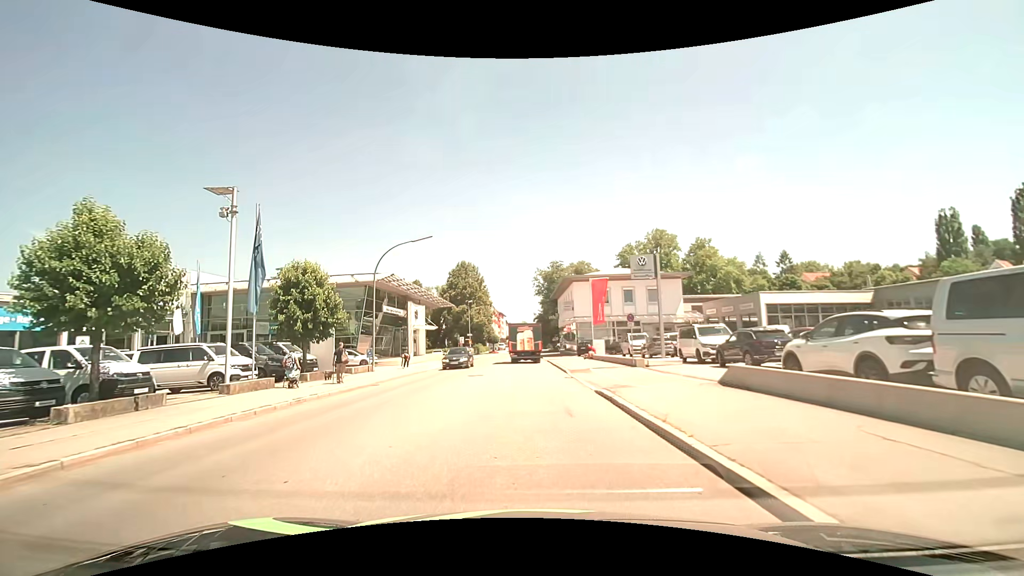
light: Day
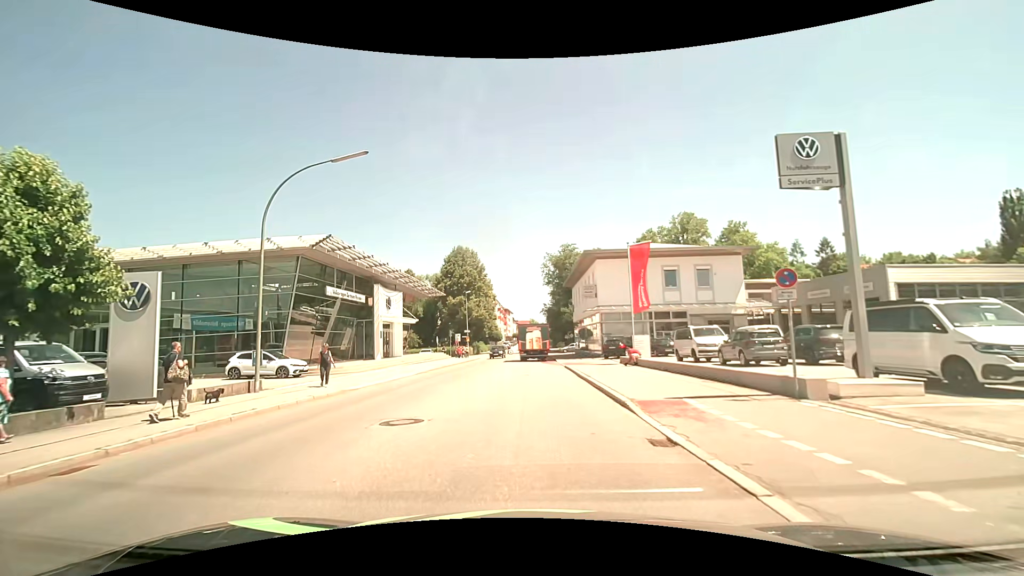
(-0.2, +14.3) m; -1°
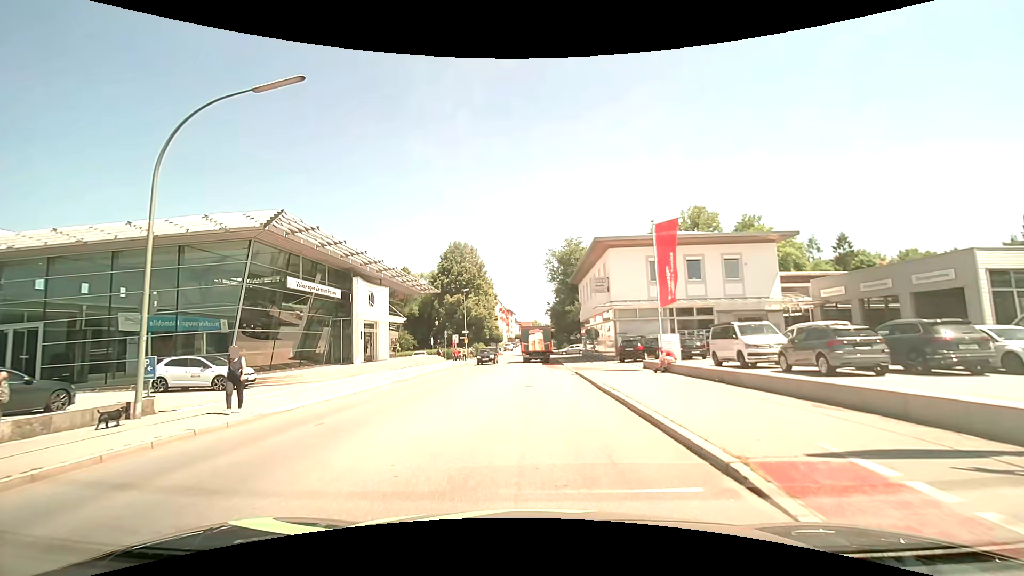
(0.0, +5.5) m; 0°
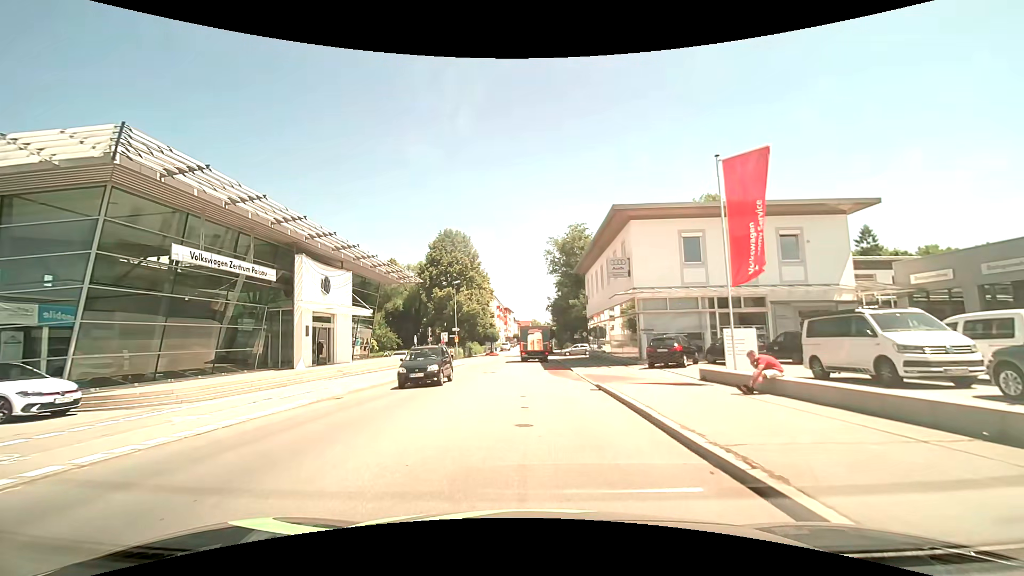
(-0.1, +8.5) m; 0°
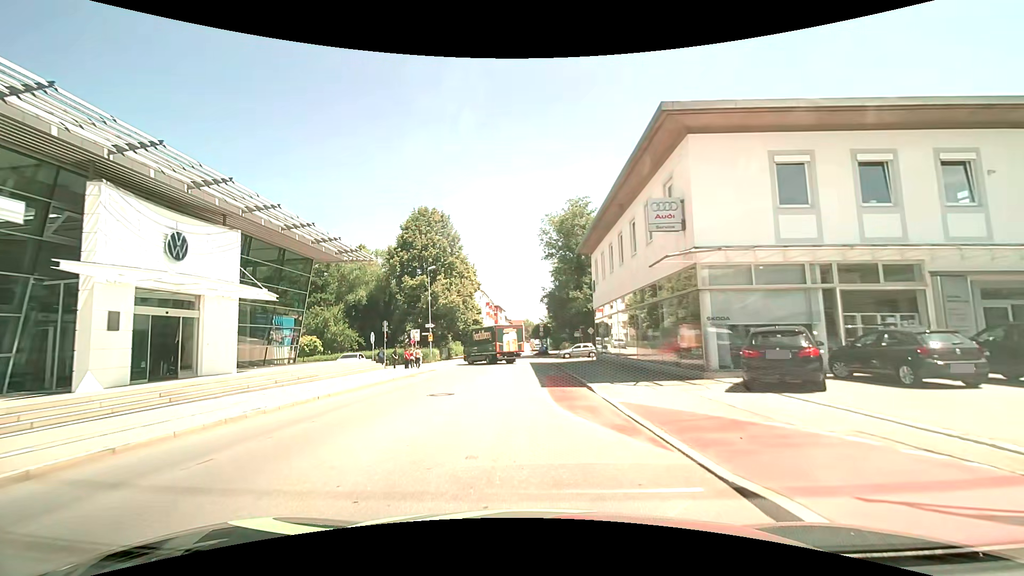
(+0.1, +12.2) m; +1°
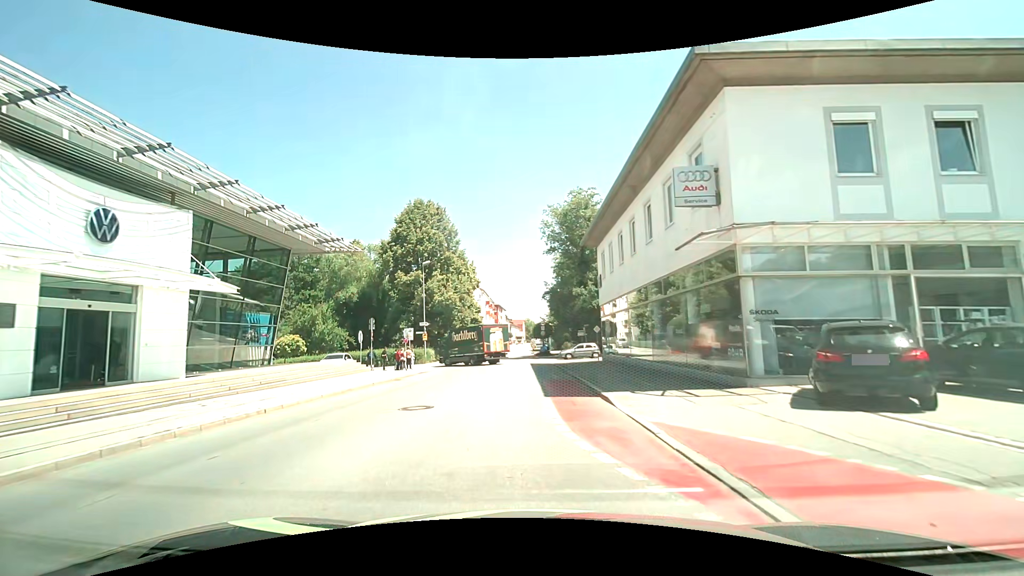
(0.0, +3.2) m; -1°
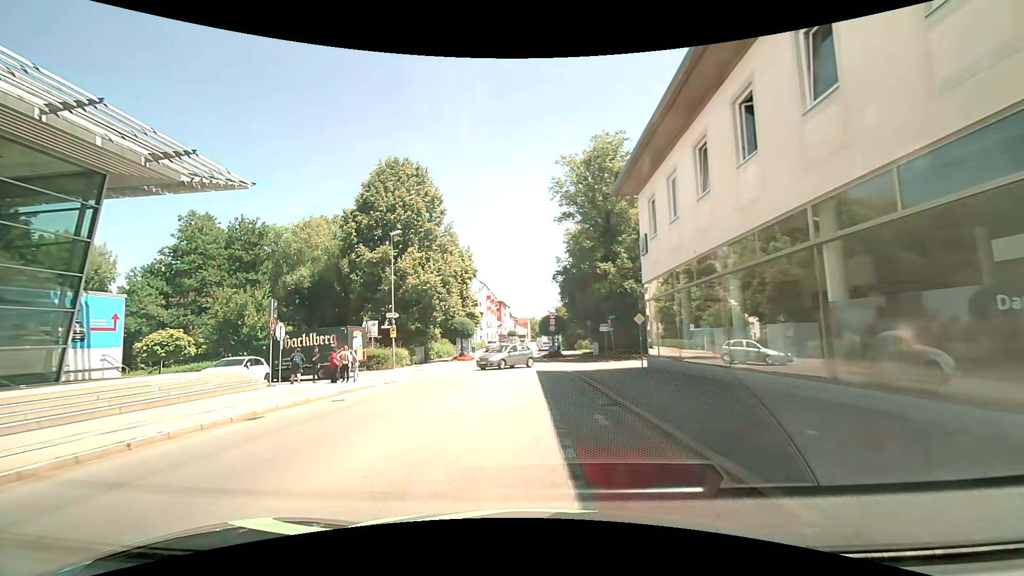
(0.0, +13.3) m; -1°
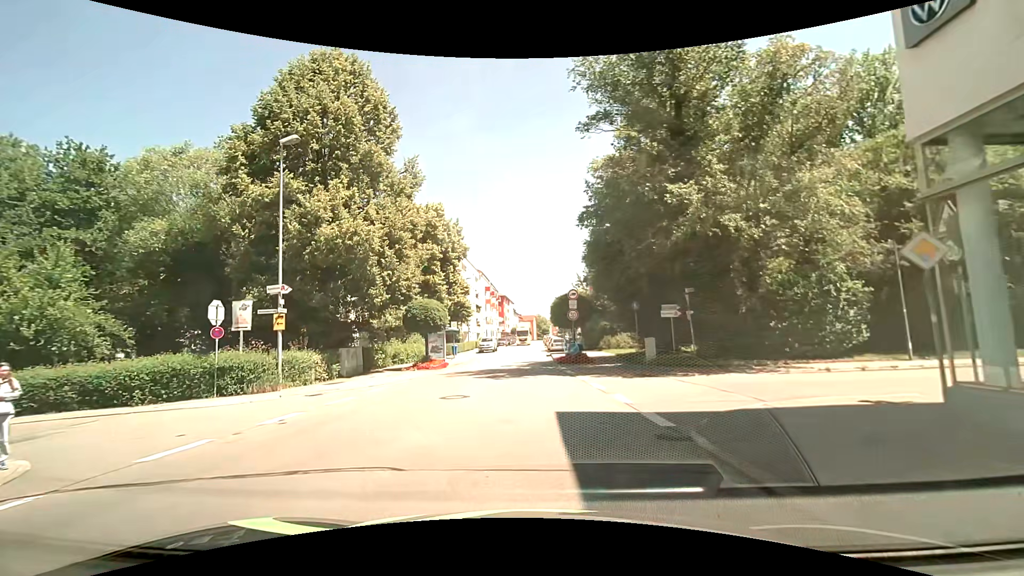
(-0.1, +17.6) m; -1°
(0, +10) (0, +20) (0, +30) (+1, +40) (+1, +50) (+1, +60) (+1, +70) (+1, +80) (+1, +90) (+2, +100) m
